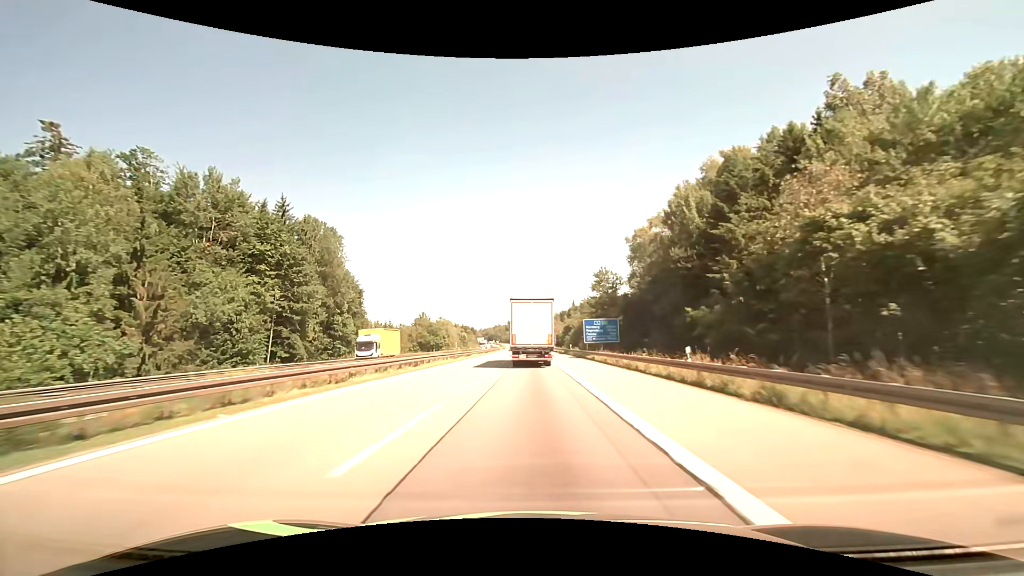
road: motorway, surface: asphalt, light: Day
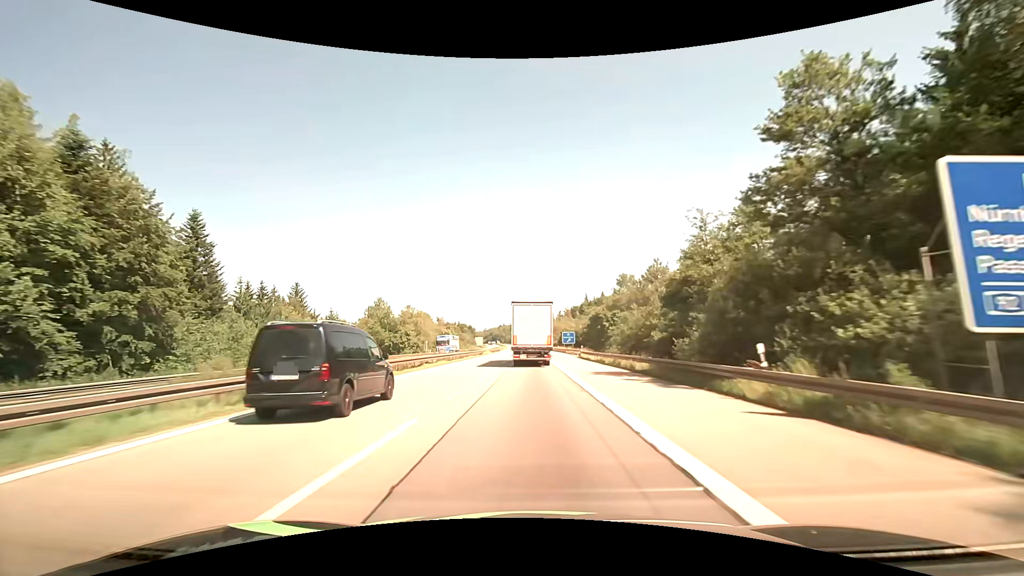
(-0.3, +56.8) m; -1°
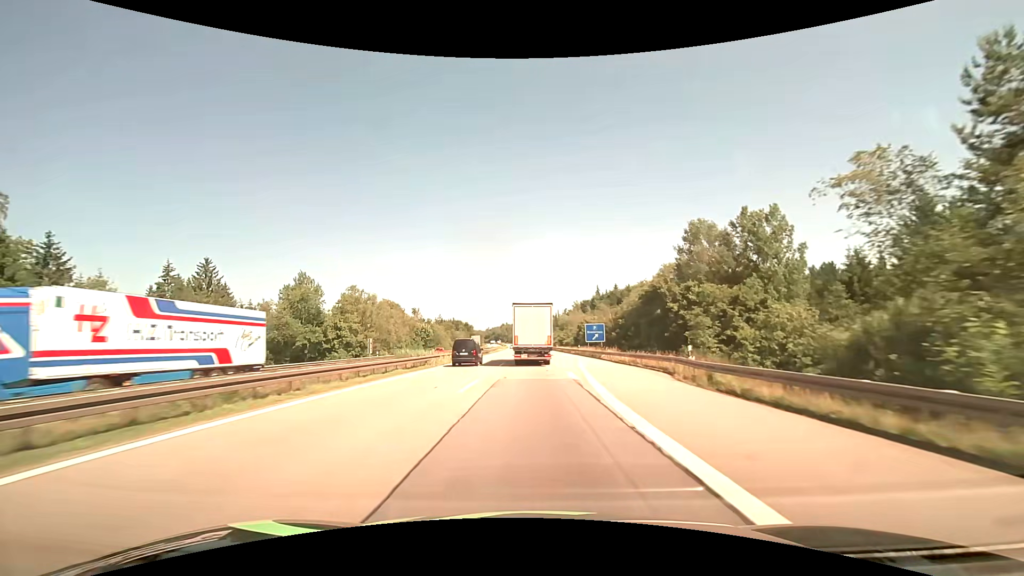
(-0.2, +42.8) m; 0°
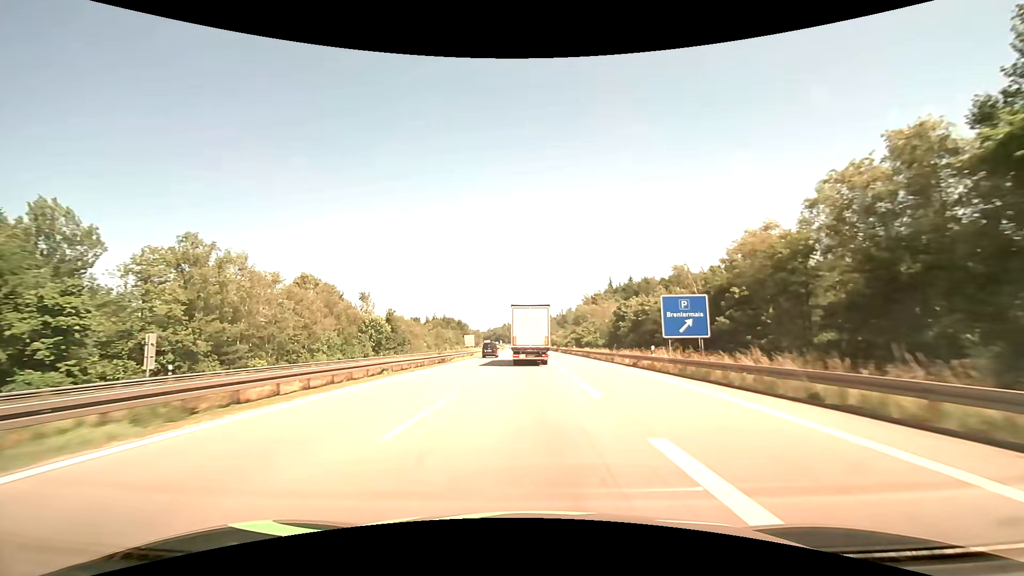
(0.0, +42.9) m; 0°
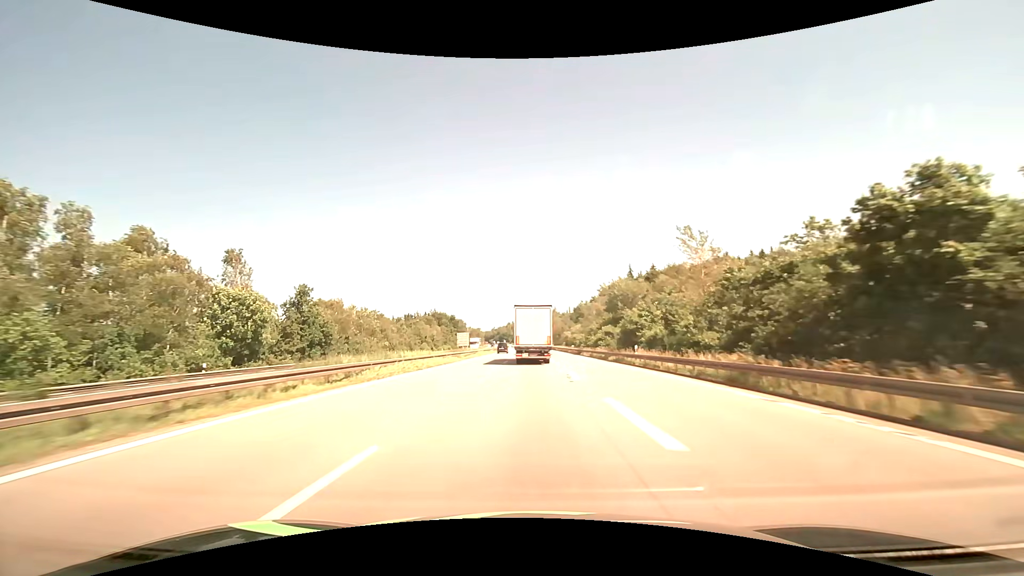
(-0.2, +42.9) m; 0°
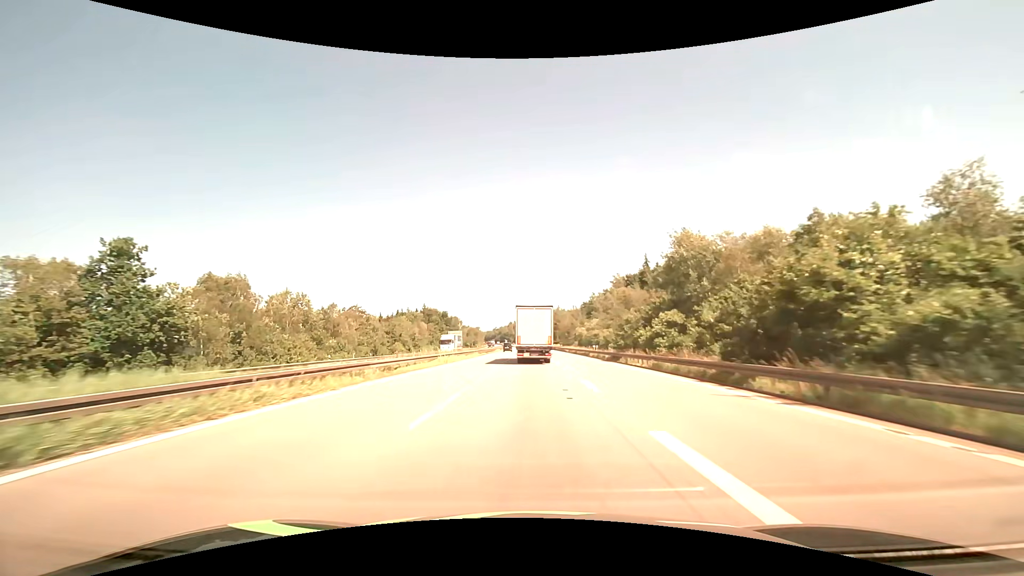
(-0.1, +28.6) m; 0°
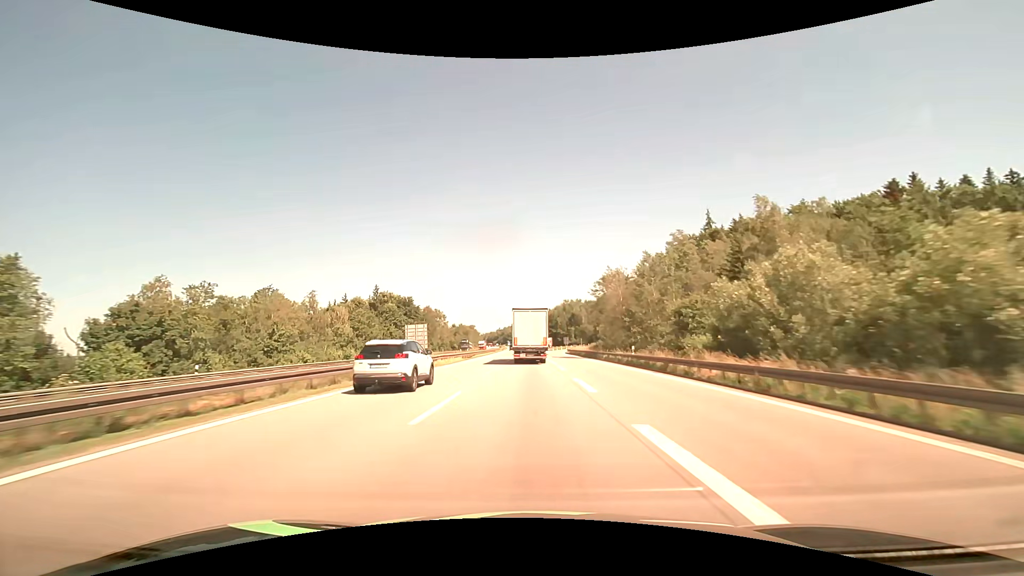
(-0.2, +71.3) m; -1°
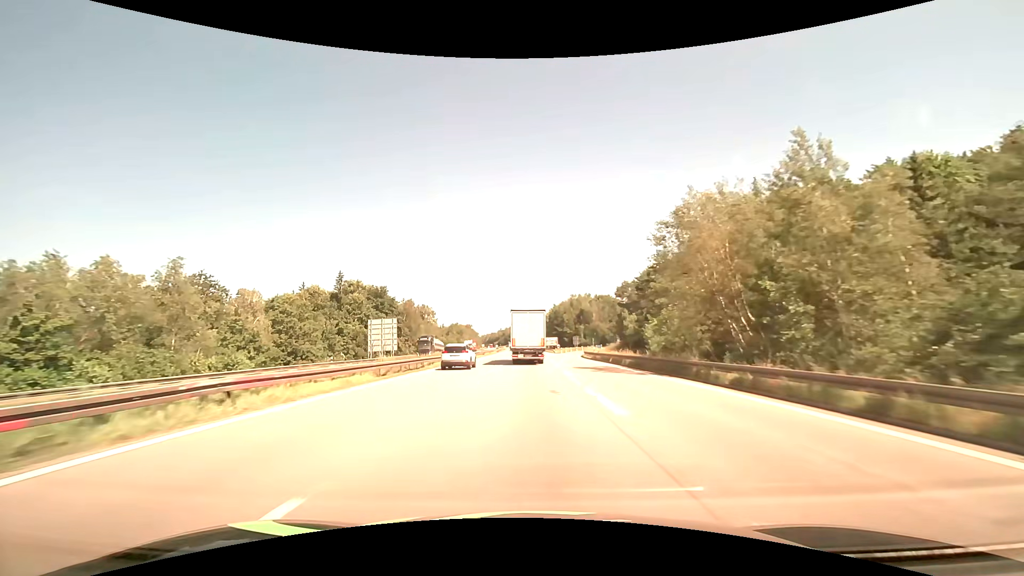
(0.0, +28.6) m; 0°
(0, +10) (0, +20) (0, +30) (0, +40) (-1, +50) (-1, +60) (-1, +70) (-2, +80) (-2, +90) (-3, +100) m
